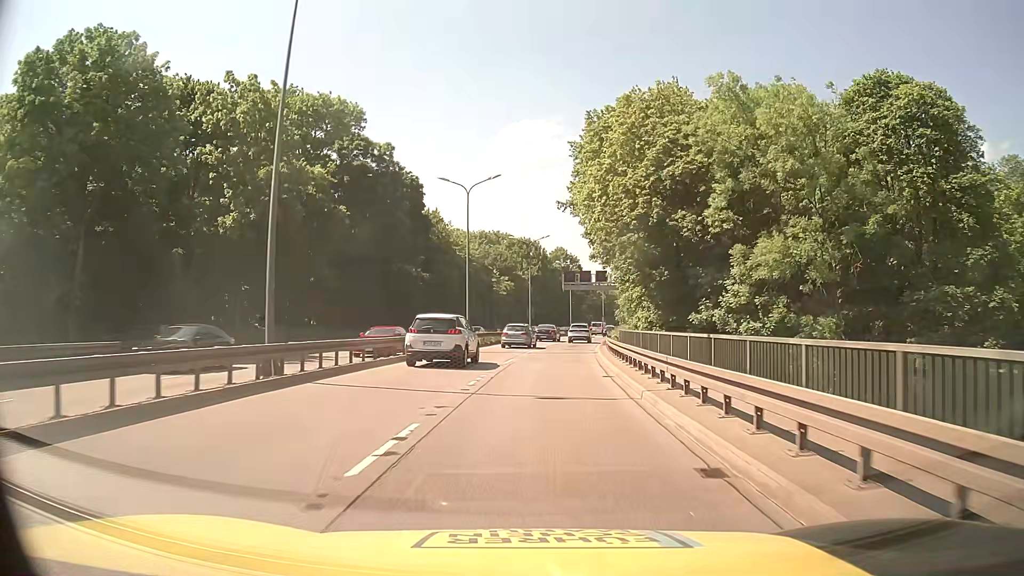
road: trunk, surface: asphalt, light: Day
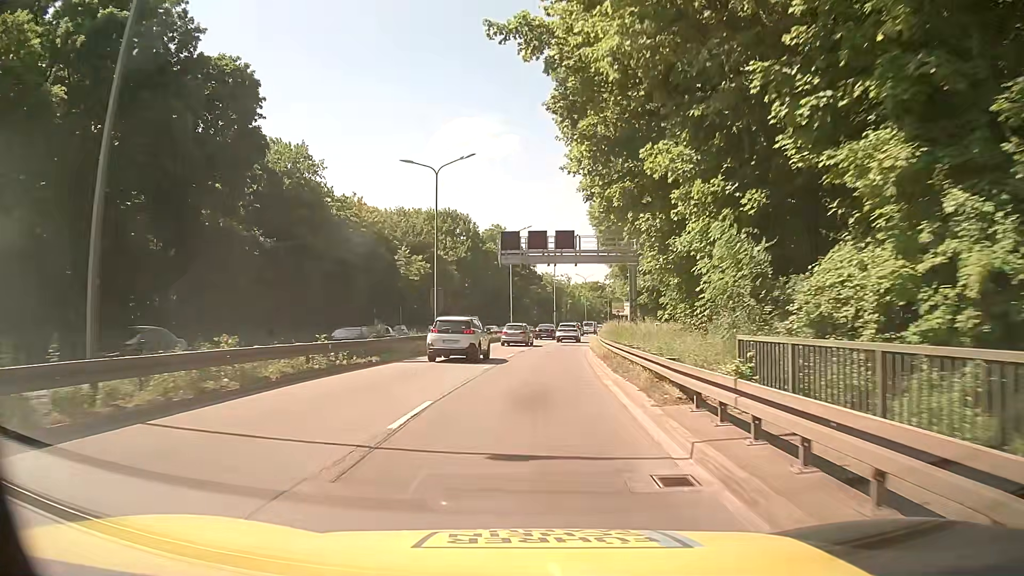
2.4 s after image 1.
(+1.3, +33.0) m; +5°
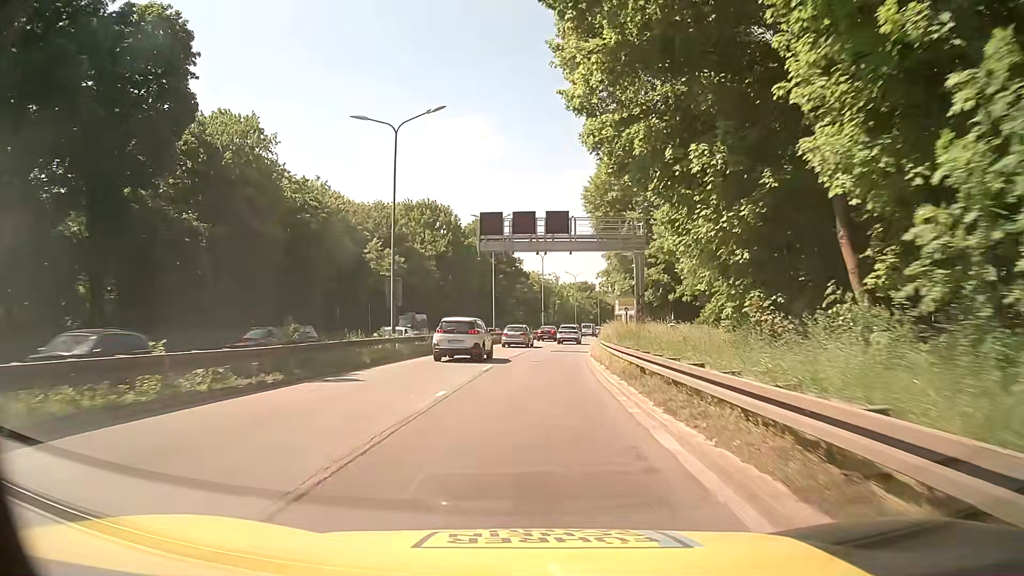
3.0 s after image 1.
(+0.1, +8.2) m; +1°
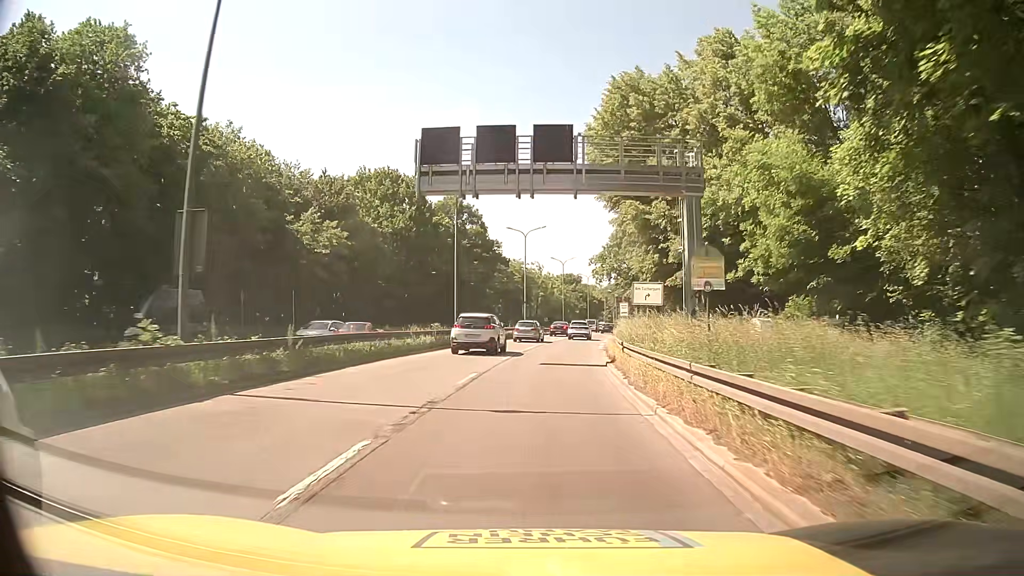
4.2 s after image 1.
(+0.1, +16.3) m; +1°
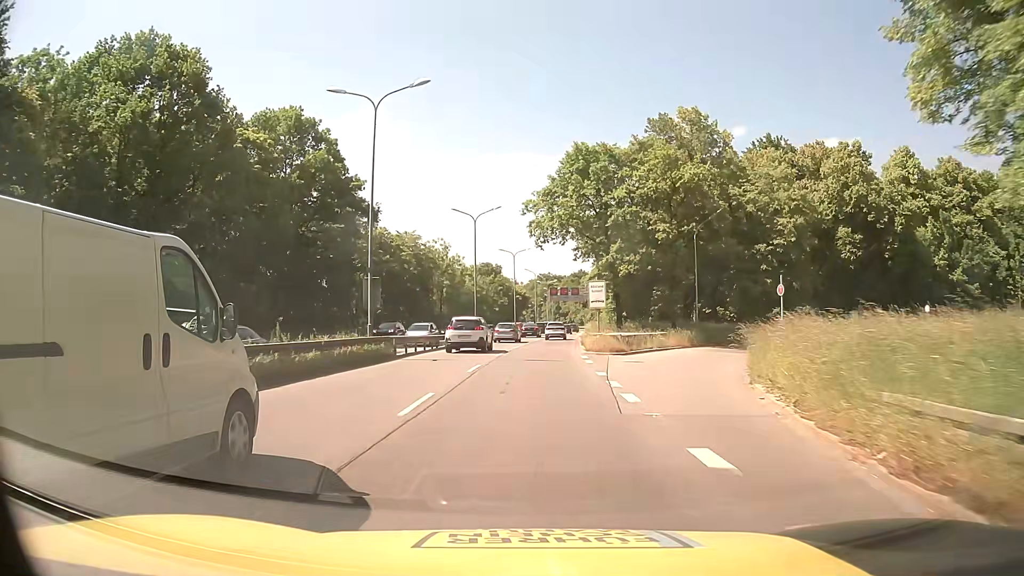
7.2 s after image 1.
(+2.5, +40.5) m; +7°
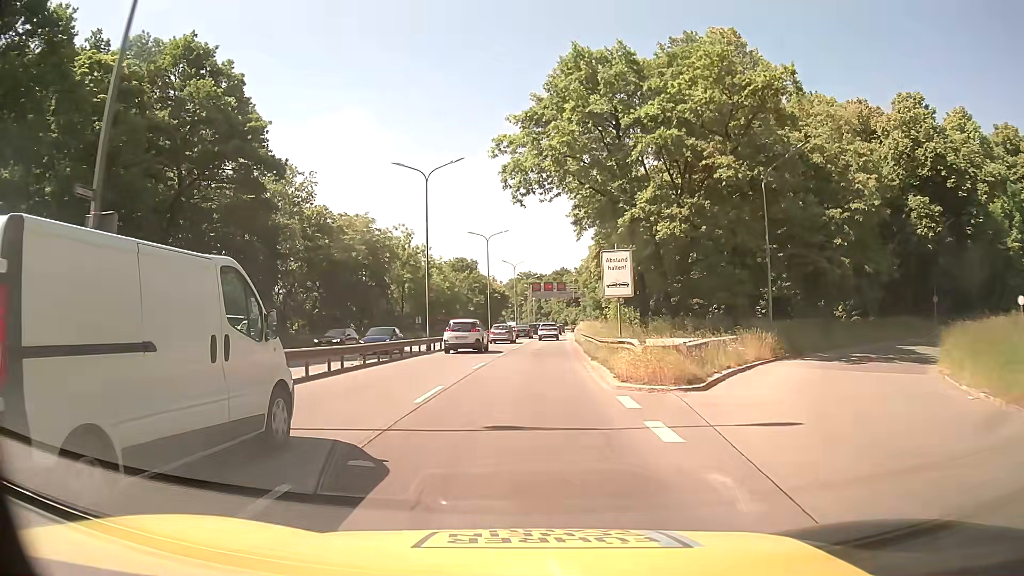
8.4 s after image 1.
(+0.3, +16.3) m; +2°
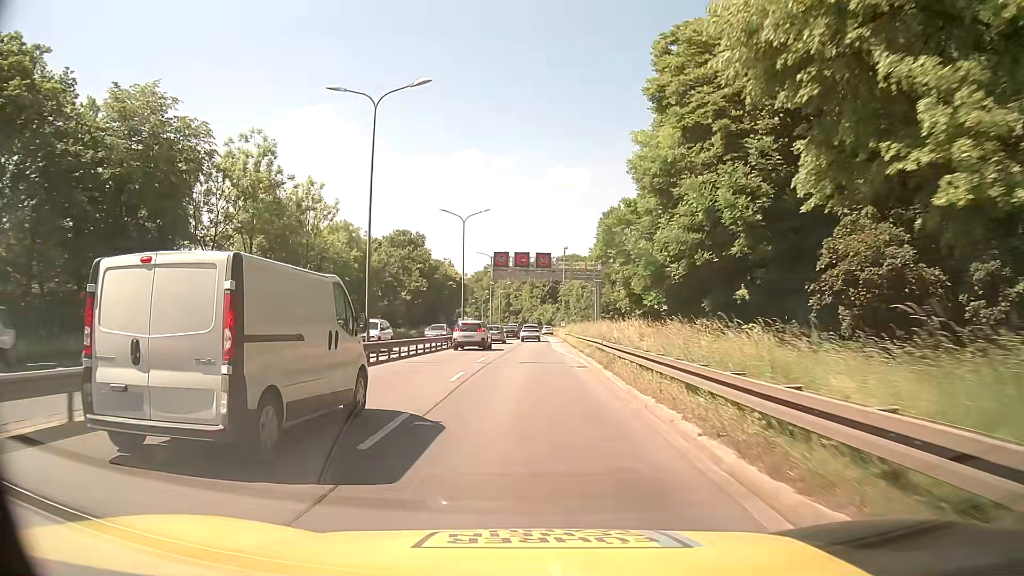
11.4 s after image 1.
(+1.0, +40.5) m; +3°
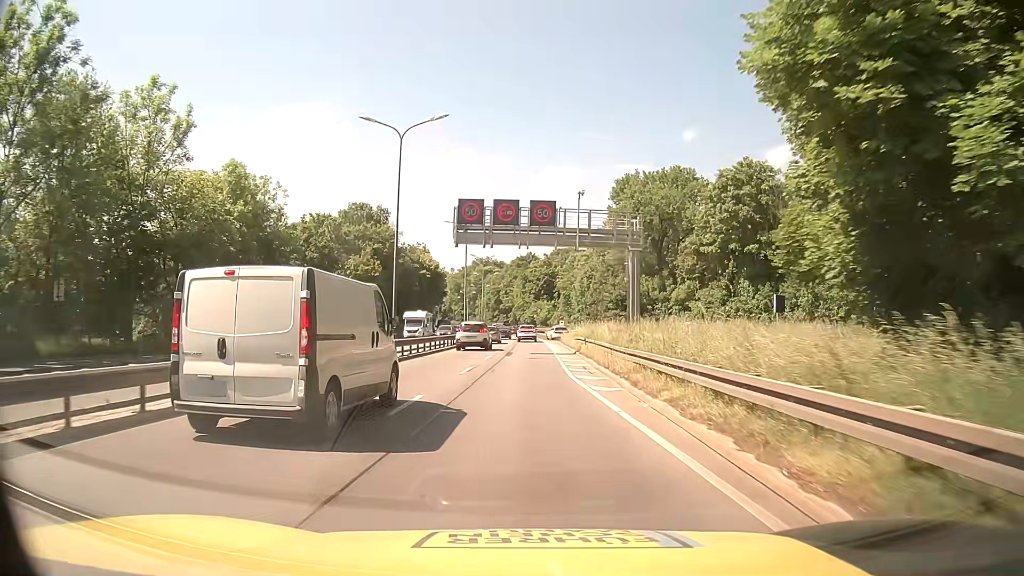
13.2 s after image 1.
(+0.1, +24.3) m; 0°
(0, +10) (0, +20) (0, +30) (0, +40) (0, +50) (0, +60) (0, +70) (0, +80) (0, +90) (-1, +100) m
